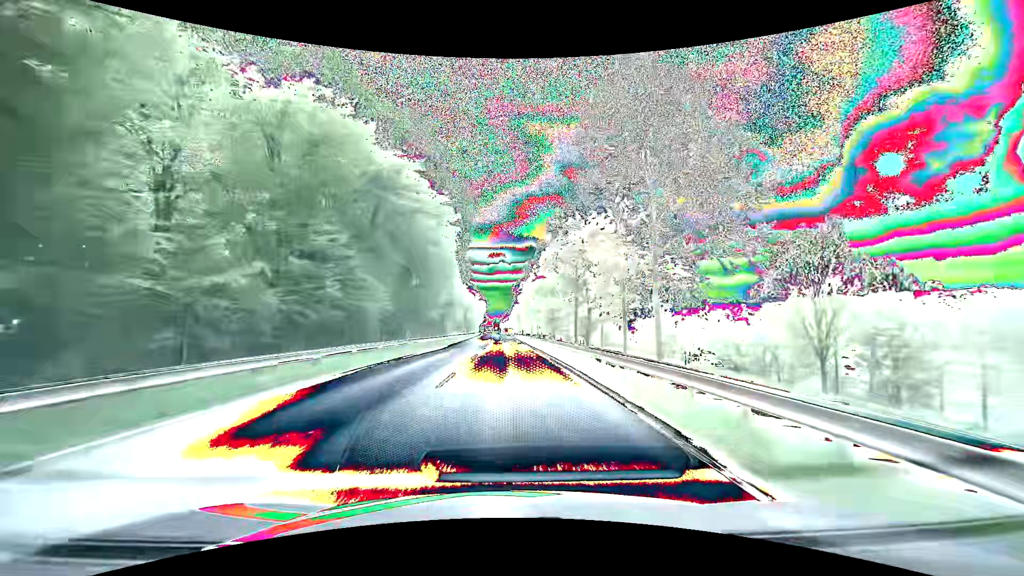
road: primary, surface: asphalt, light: Day
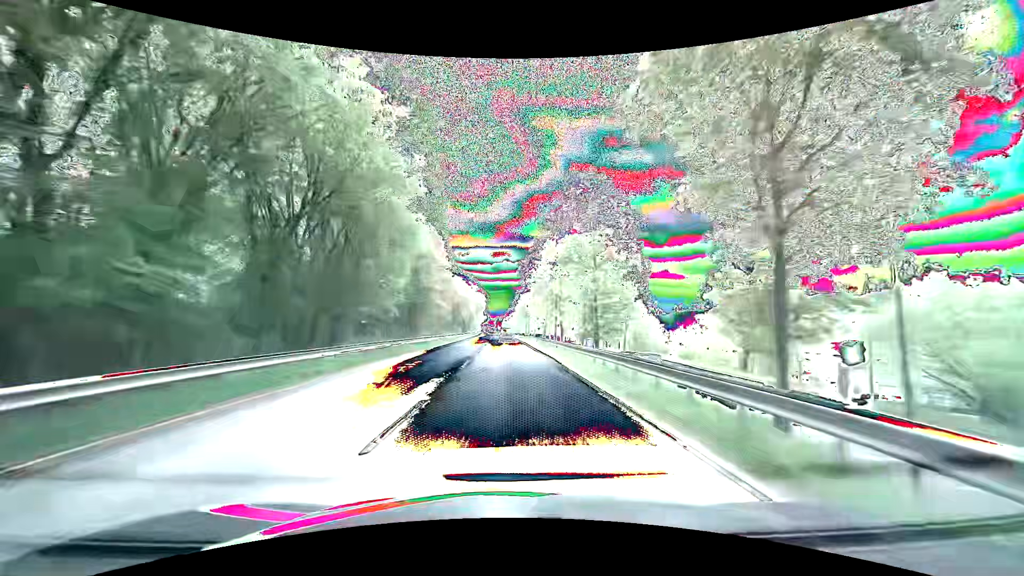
(-0.1, +30.1) m; 0°
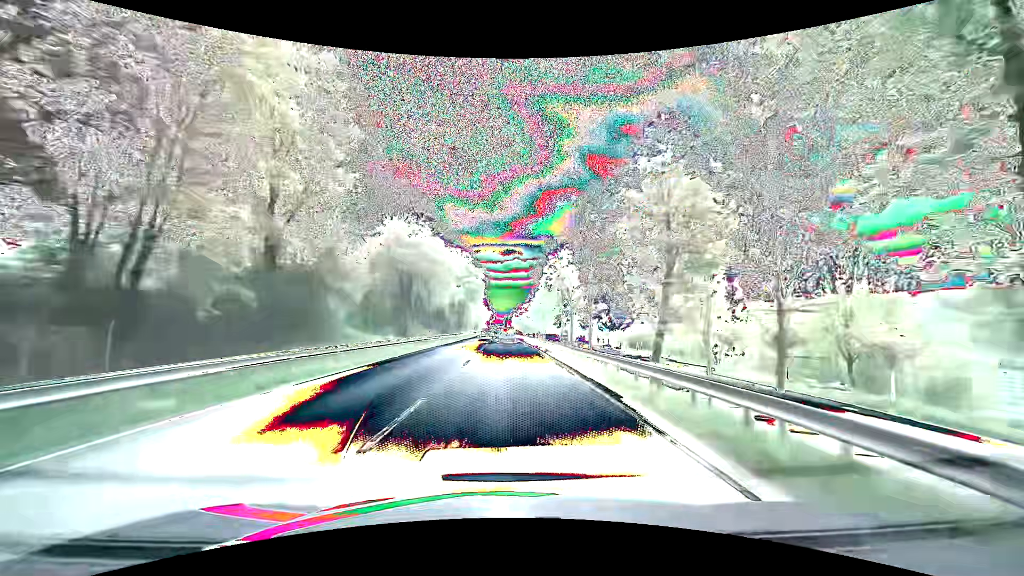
(-0.6, +60.4) m; -1°
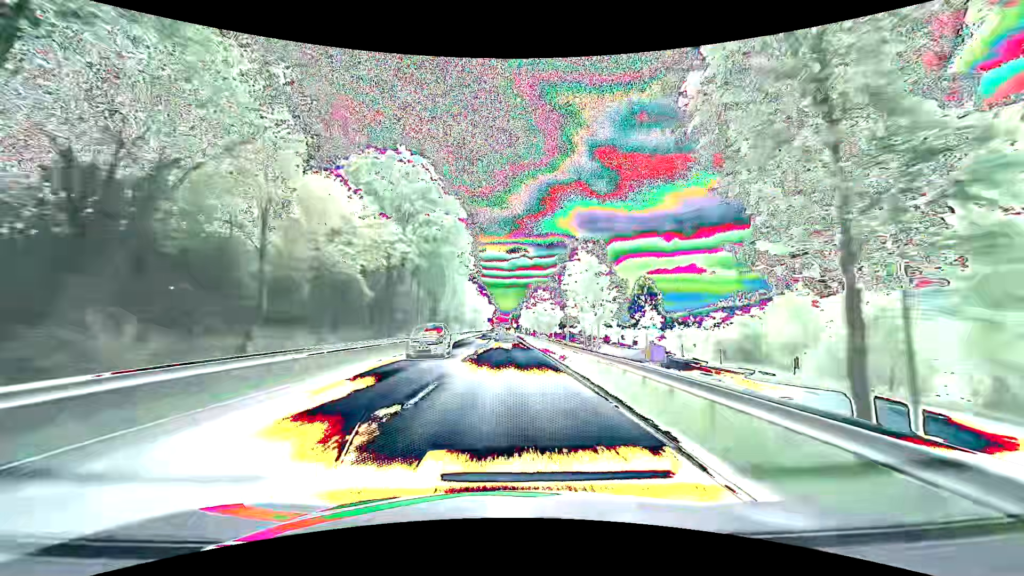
(-0.2, +45.3) m; -1°
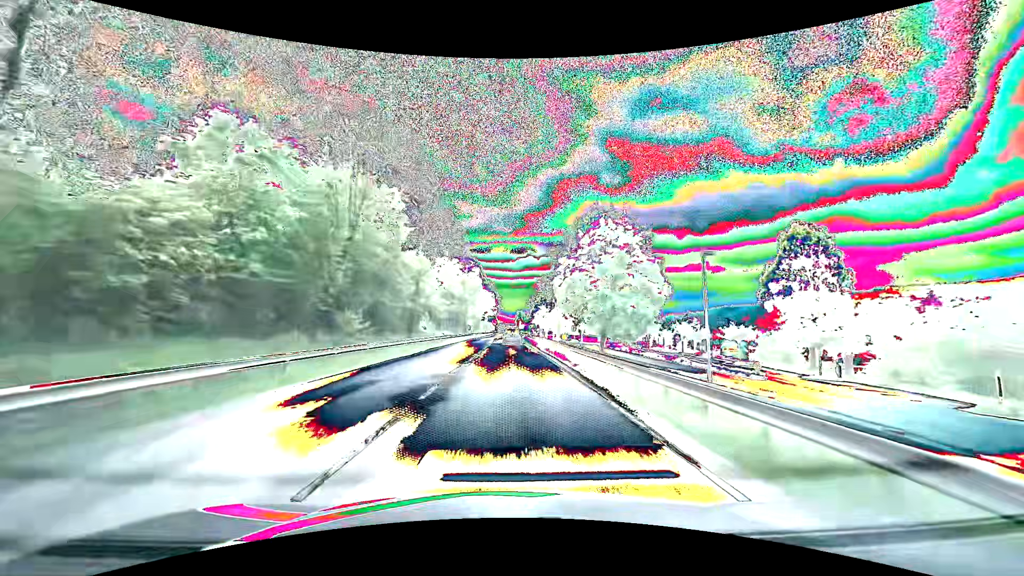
(-0.4, +59.7) m; -1°
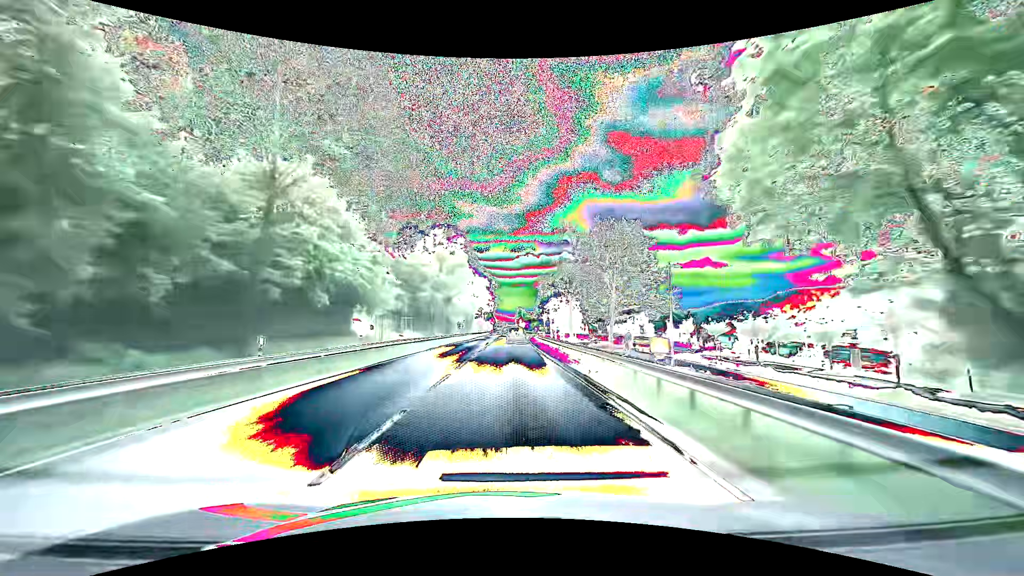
(+0.1, +29.6) m; 0°
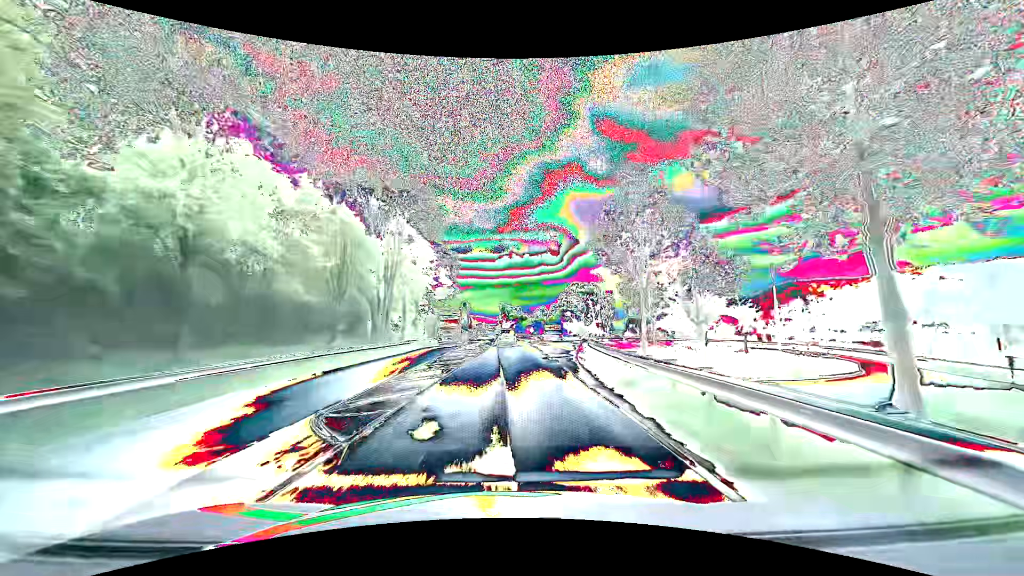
(+1.0, +73.4) m; +2°
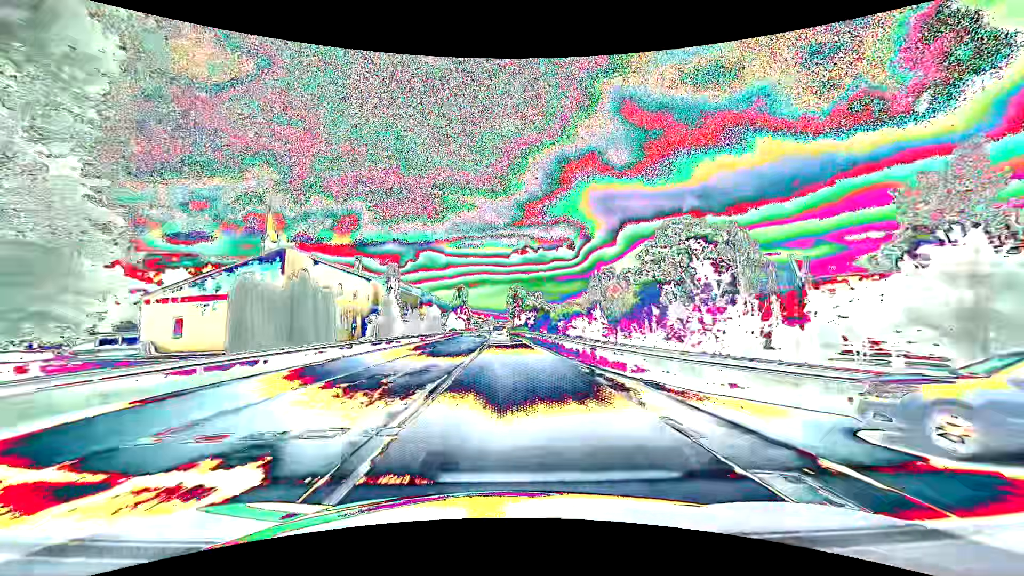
(-0.5, +72.4) m; -1°
(0, +10) (0, +20) (0, +30) (-1, +40) (-1, +50) (-1, +60) (-2, +70) (-2, +80) (-3, +90) (-4, +100) m
